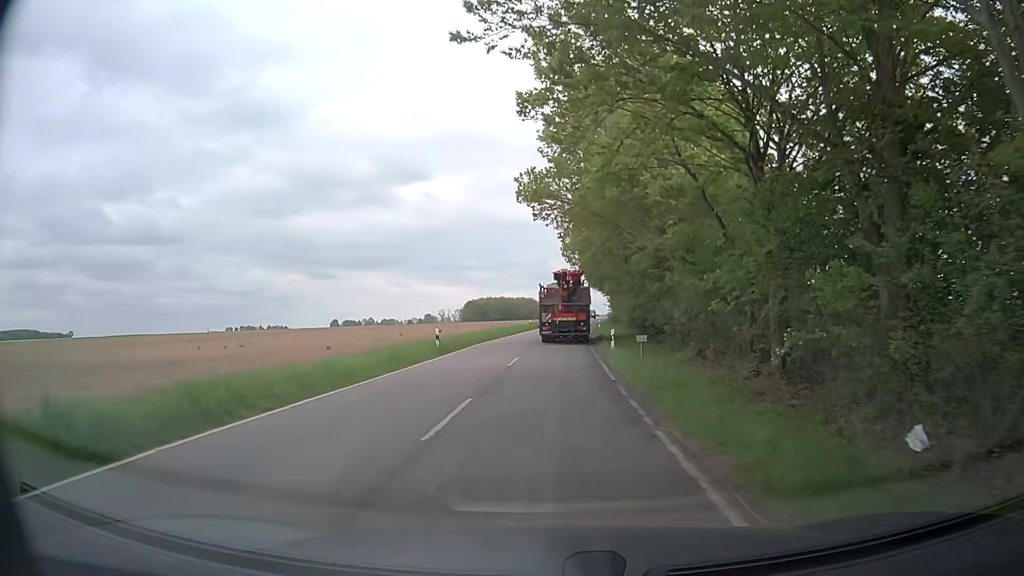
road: tertiary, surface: asphalt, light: Day
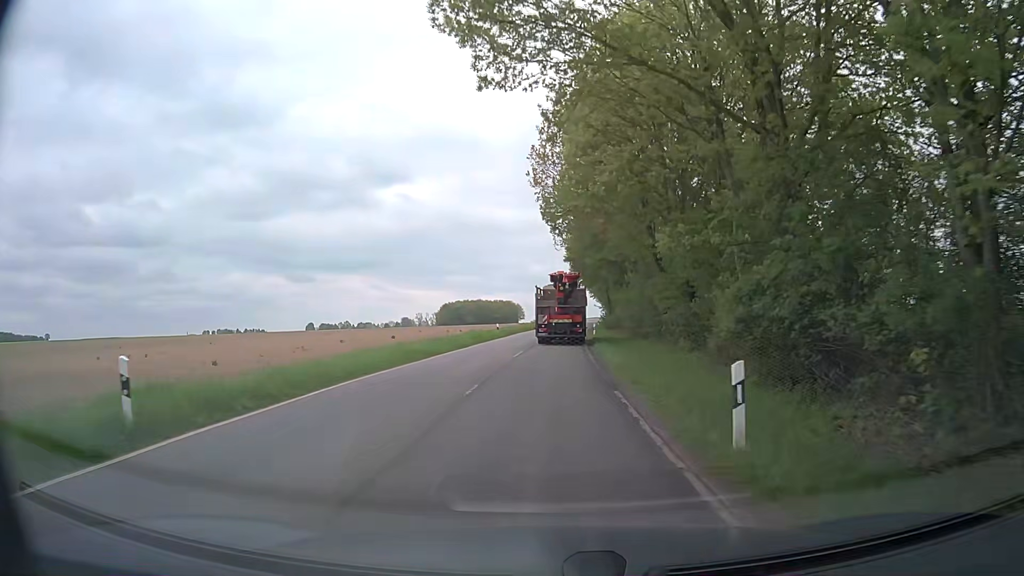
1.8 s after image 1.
(+0.4, +19.8) m; +2°
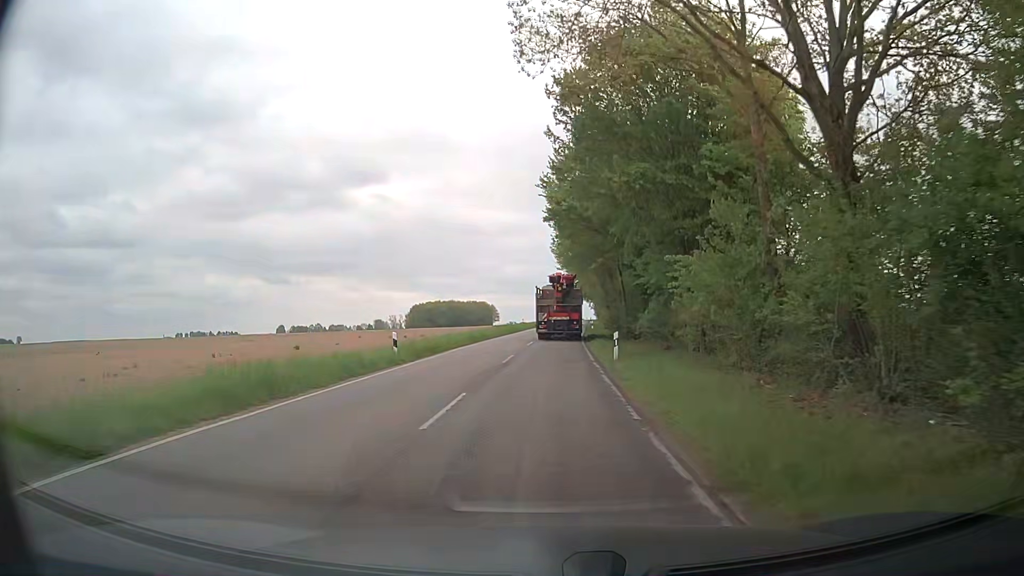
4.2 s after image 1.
(+0.3, +27.8) m; +1°
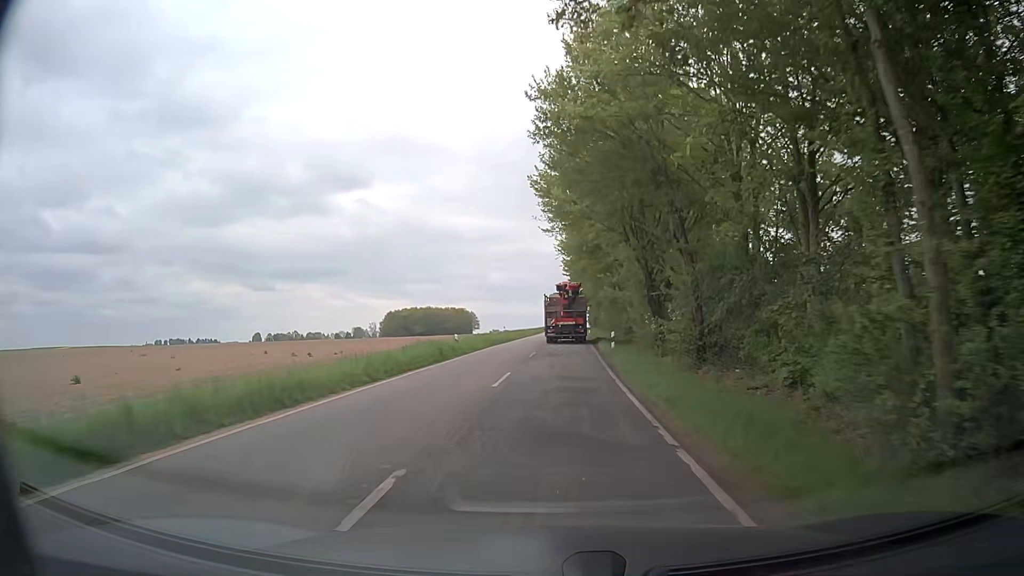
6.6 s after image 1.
(+0.6, +30.5) m; +2°
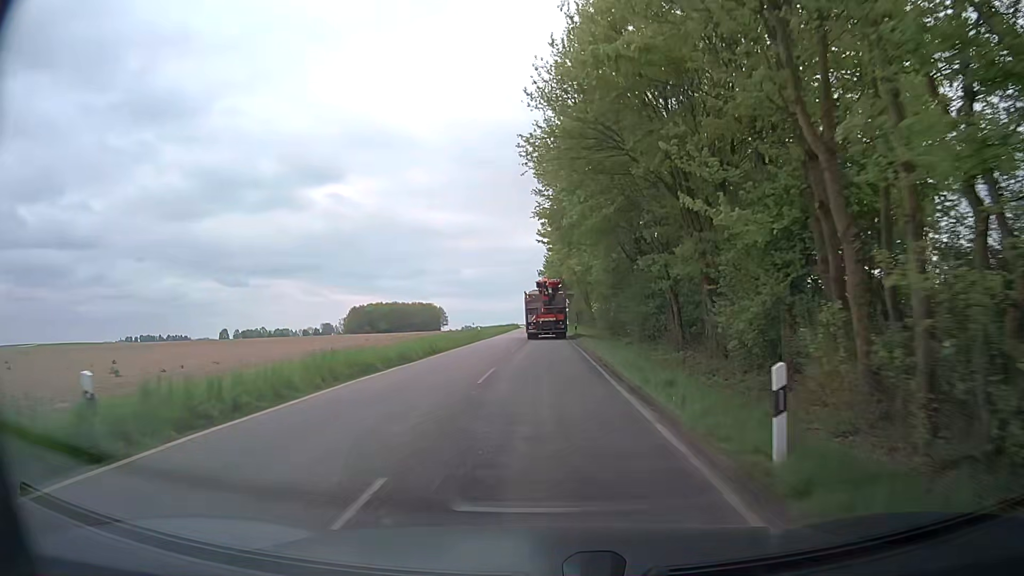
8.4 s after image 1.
(+0.5, +24.6) m; +2°
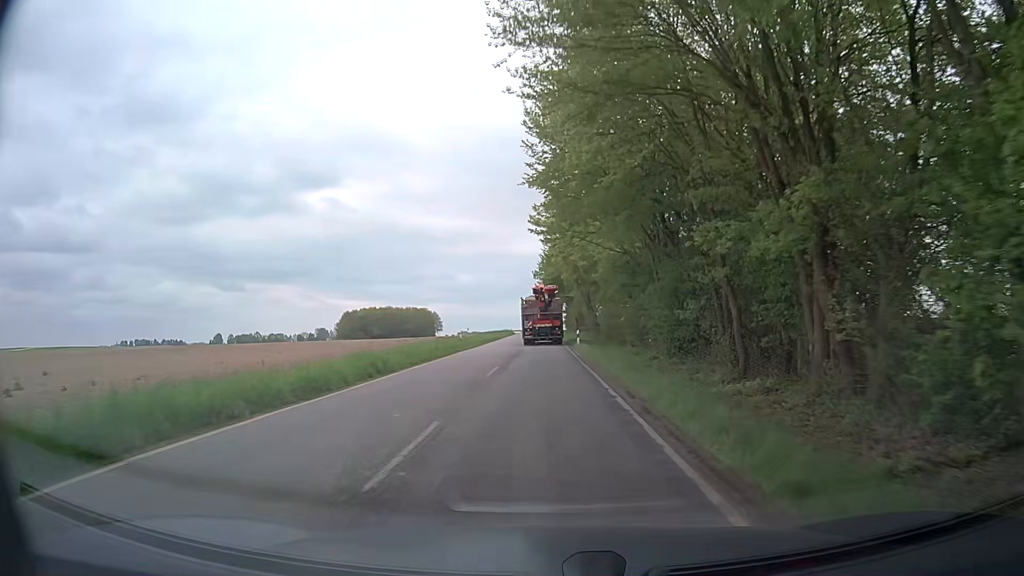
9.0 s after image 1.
(+0.1, +8.5) m; 0°
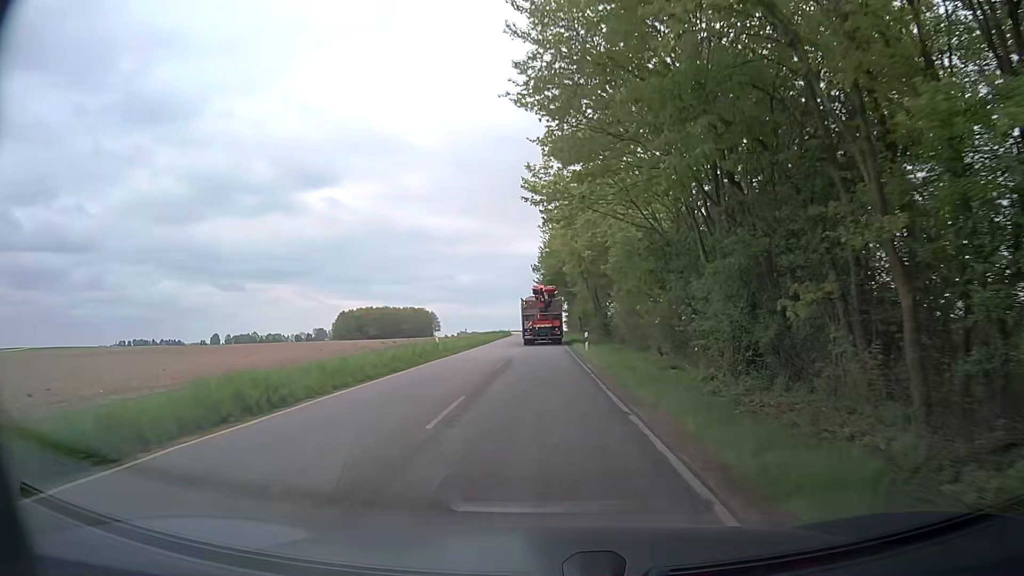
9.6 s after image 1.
(+0.1, +8.6) m; 0°
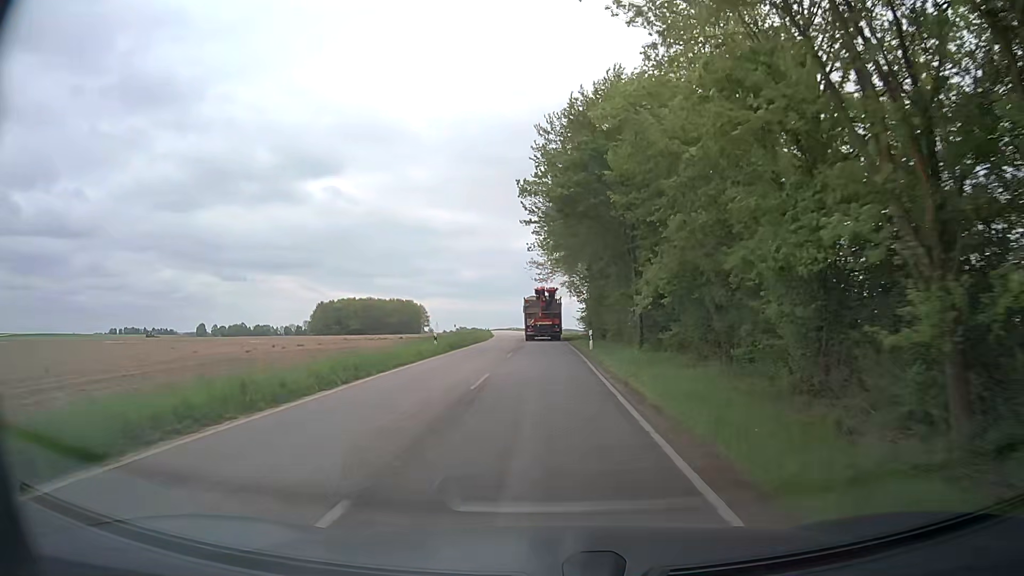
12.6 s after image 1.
(+0.1, +44.0) m; 0°
(0, +10) (0, +20) (0, +30) (0, +40) (0, +50) (-1, +60) (-1, +70) (-2, +80) (-3, +90) (-4, +100) m
